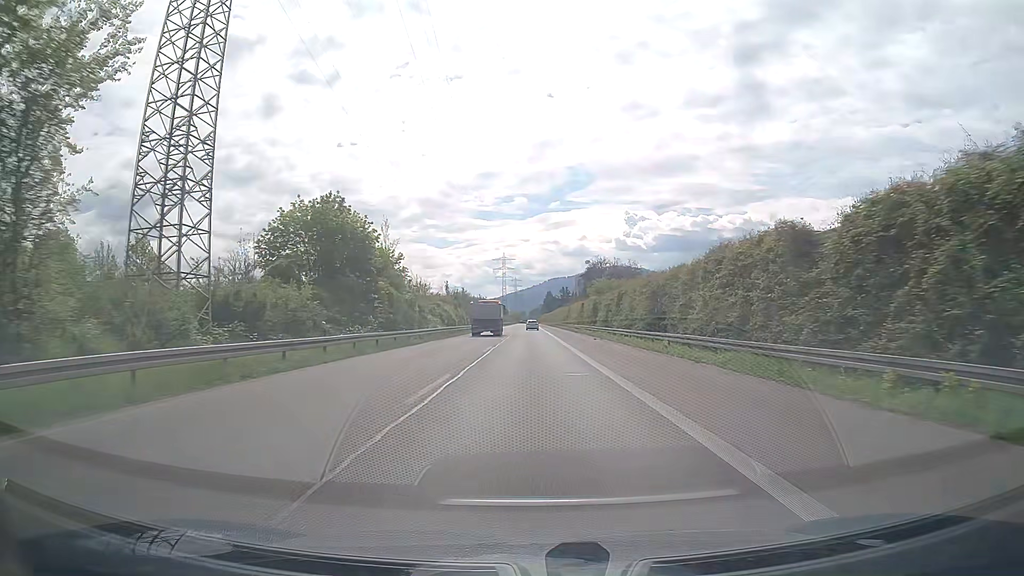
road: trunk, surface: asphalt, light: Day
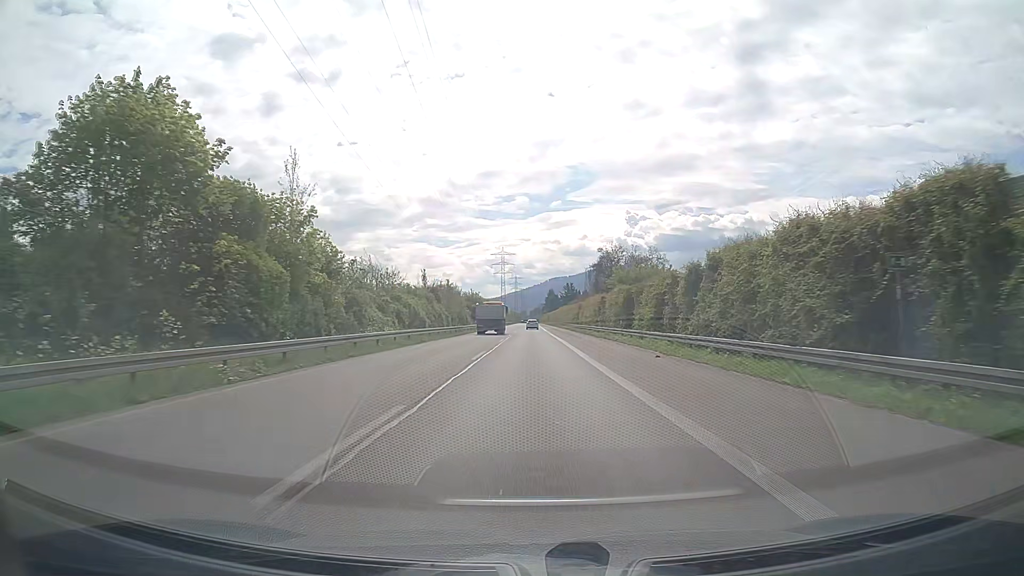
(+0.1, +24.2) m; 0°
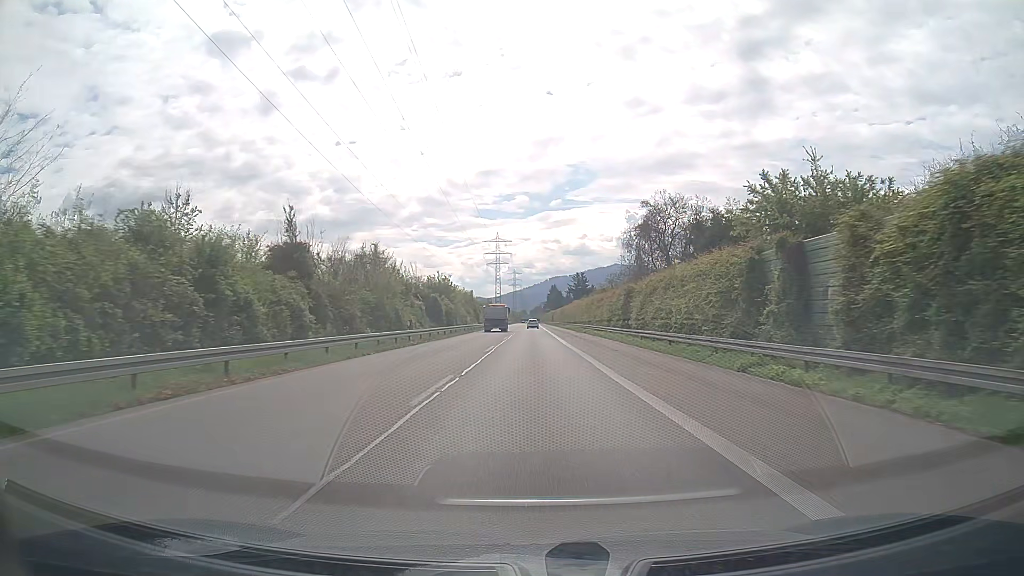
(0.0, +48.2) m; 0°
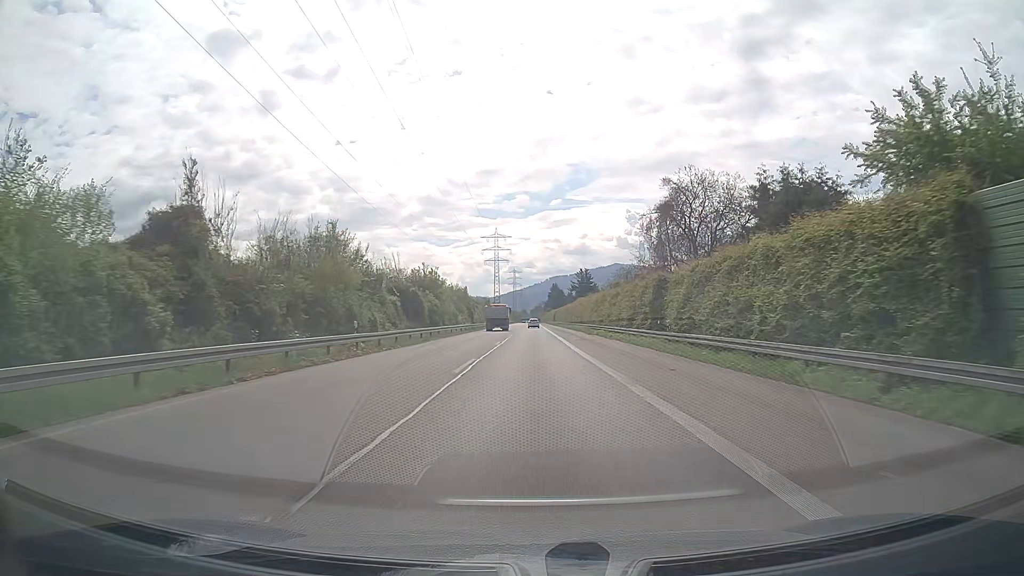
(0.0, +12.0) m; 0°
(0, +10) (0, +20) (0, +30) (0, +40) (0, +50) (0, +60) (0, +70) (0, +80) (0, +90) (0, +100) m
